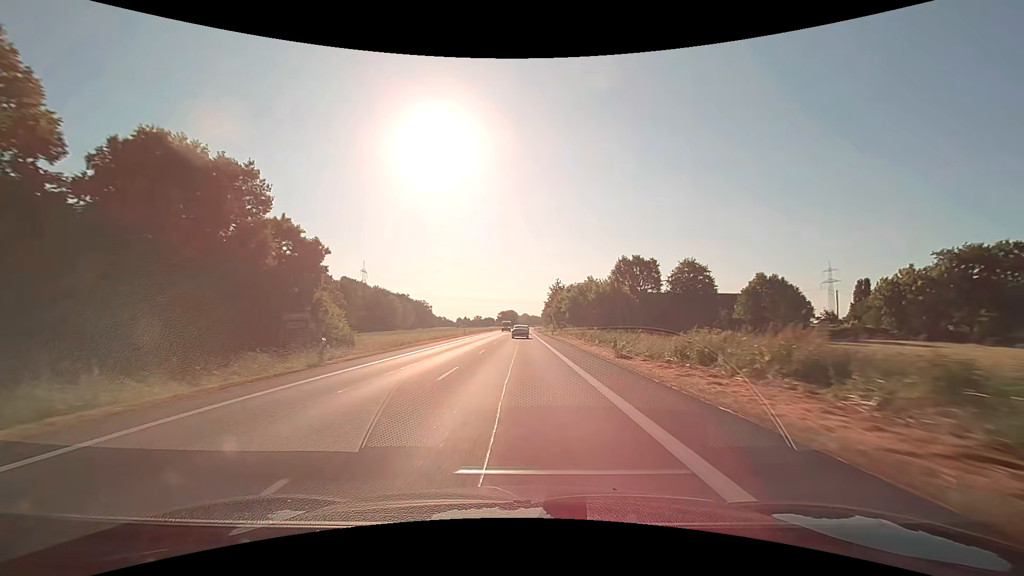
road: primary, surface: asphalt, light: Day
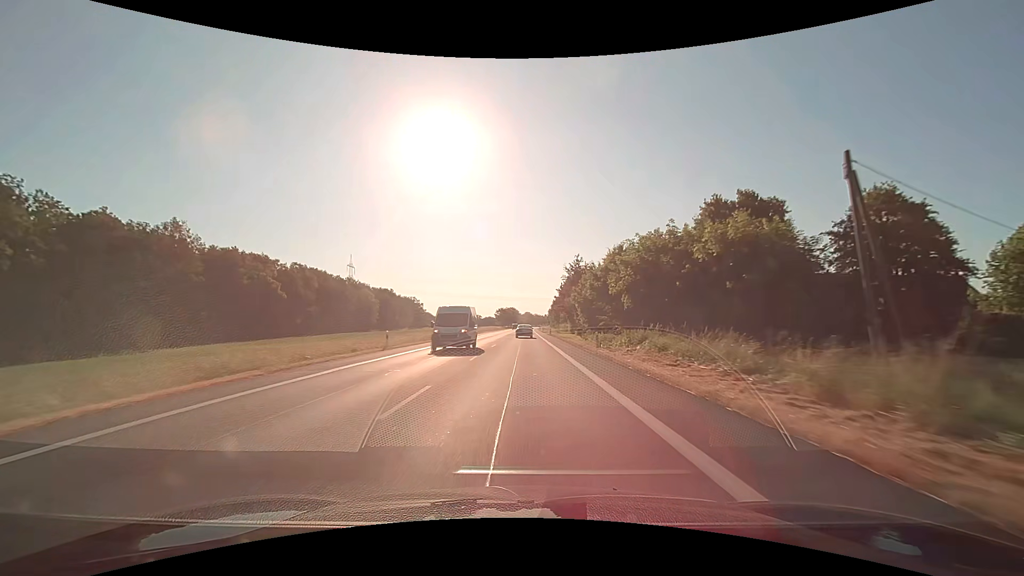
(-0.1, +41.5) m; 0°
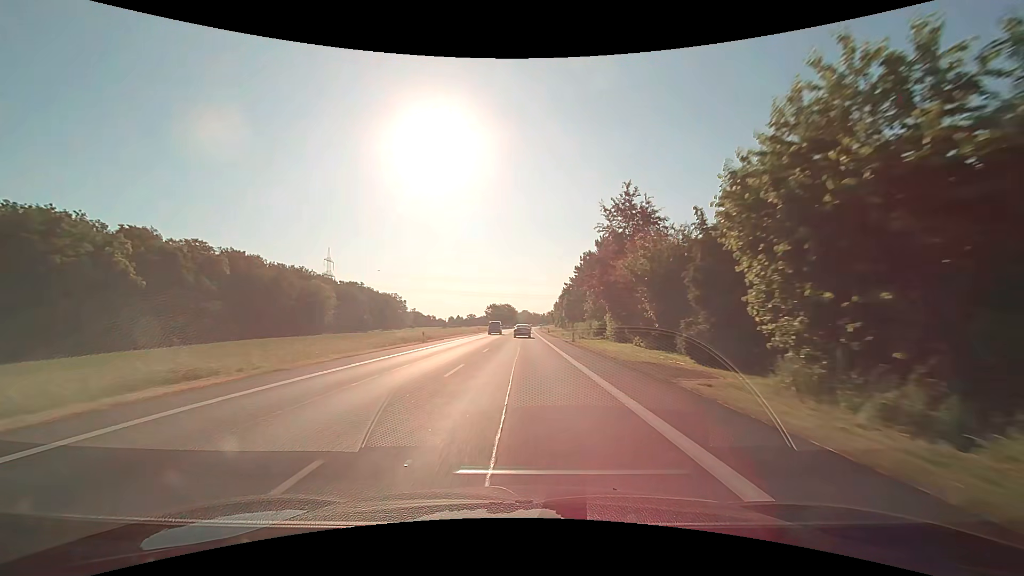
(+0.1, +41.9) m; 0°
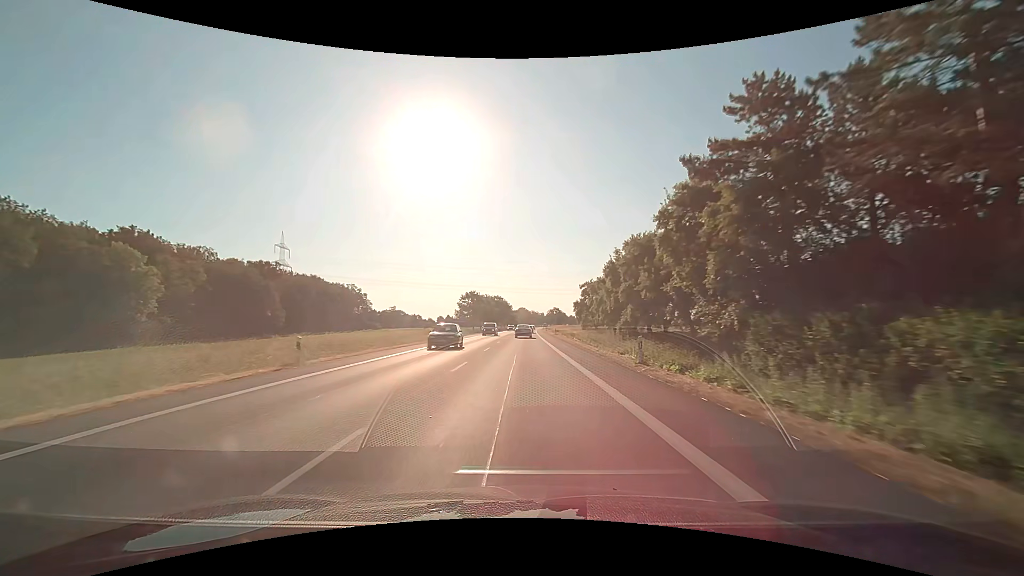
(+0.1, +70.6) m; 0°
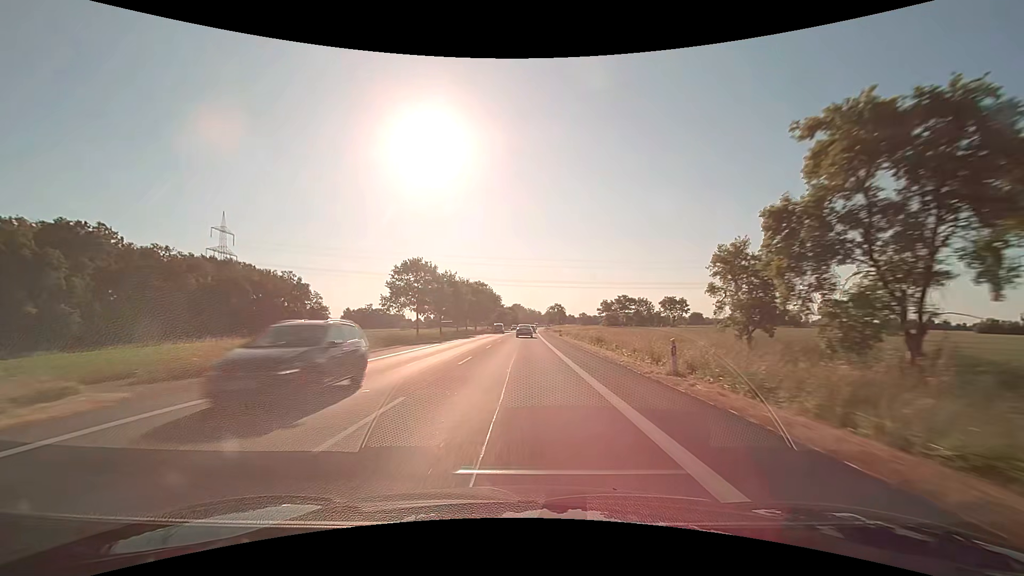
(+0.3, +57.2) m; +1°
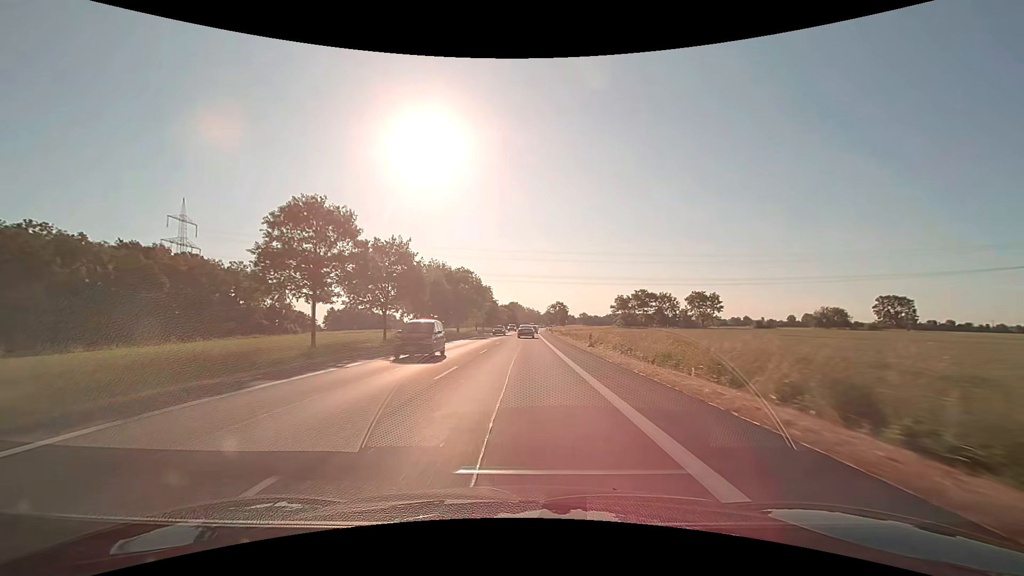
(0.0, +28.8) m; 0°
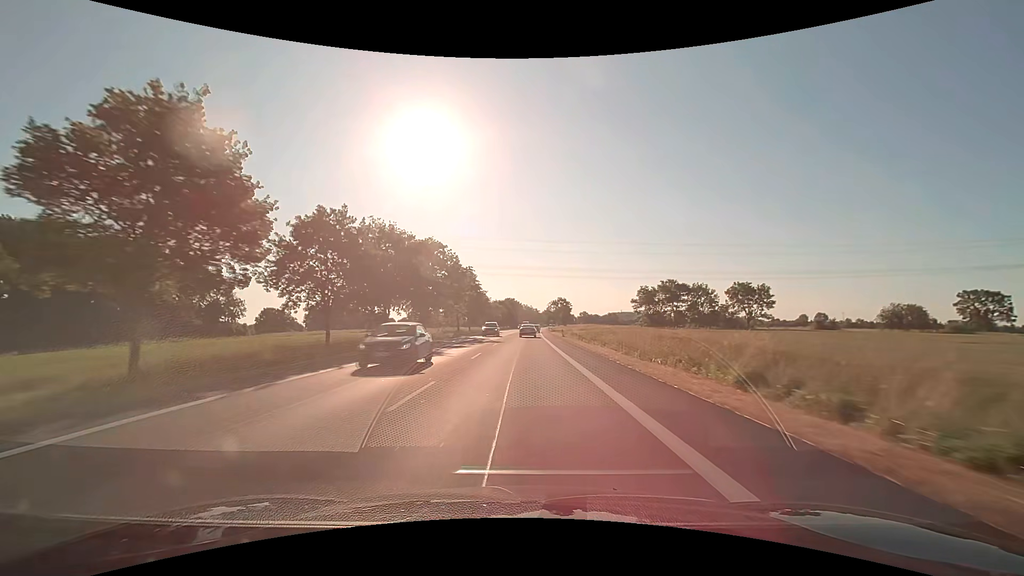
(+0.1, +28.8) m; 0°
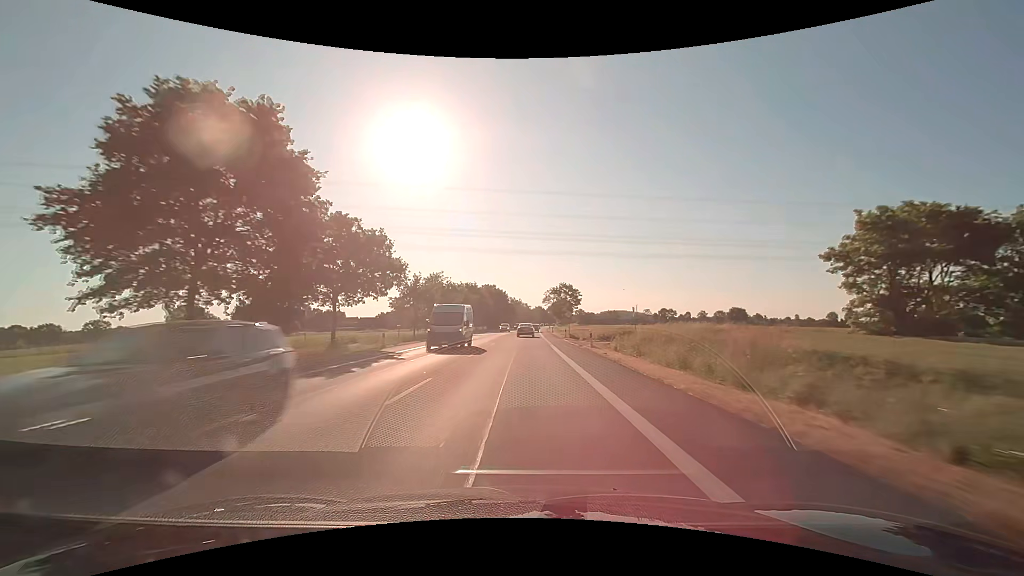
(+0.9, +71.3) m; +1°
(0, +10) (0, +20) (0, +30) (0, +40) (0, +50) (0, +60) (+1, +70) (+1, +80) (+1, +90) (+1, +100) m
